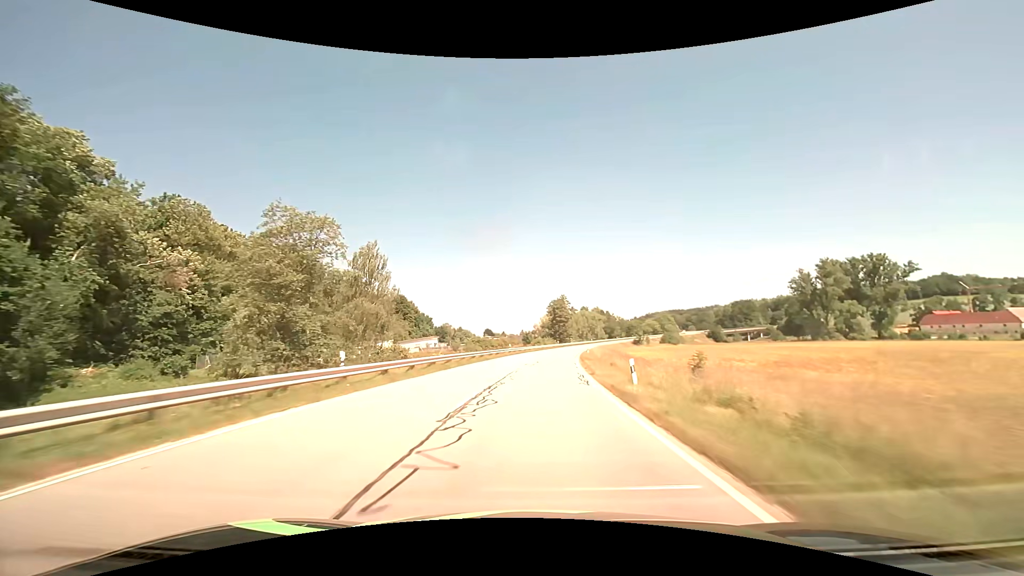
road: secondary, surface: asphalt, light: Day
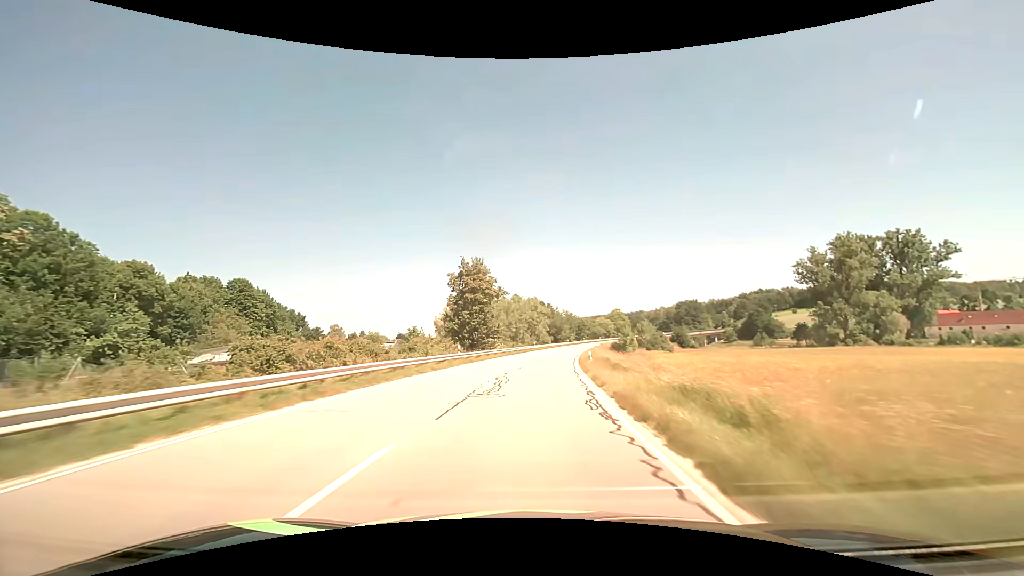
(+5.2, +68.3) m; +8°
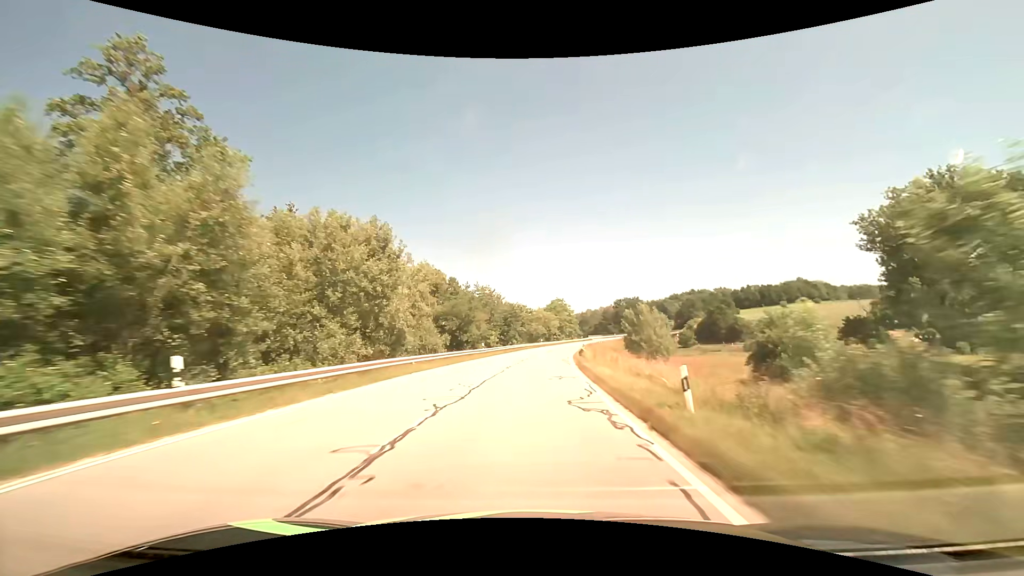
(+5.4, +68.7) m; +9°
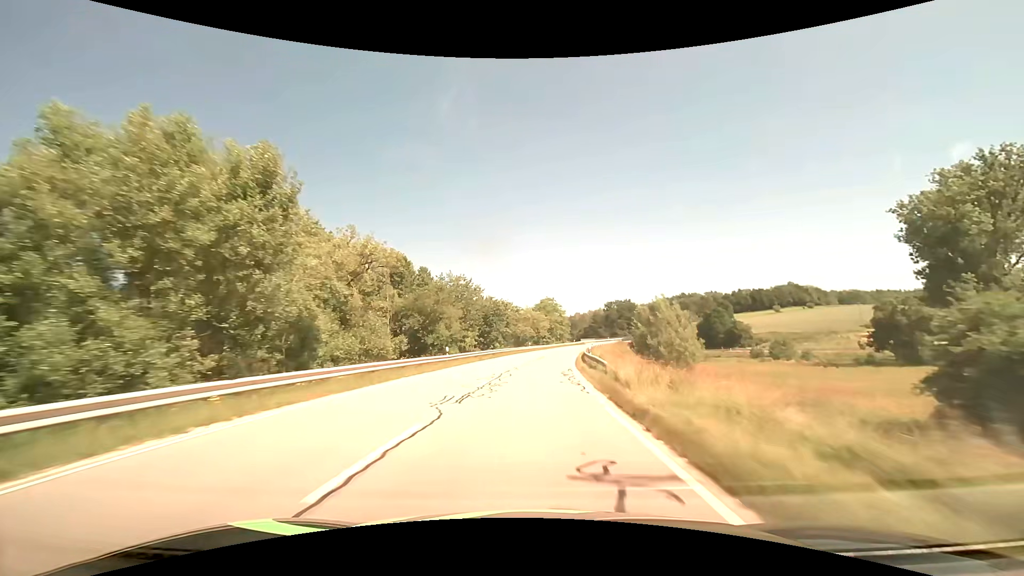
(+0.1, +13.8) m; +1°
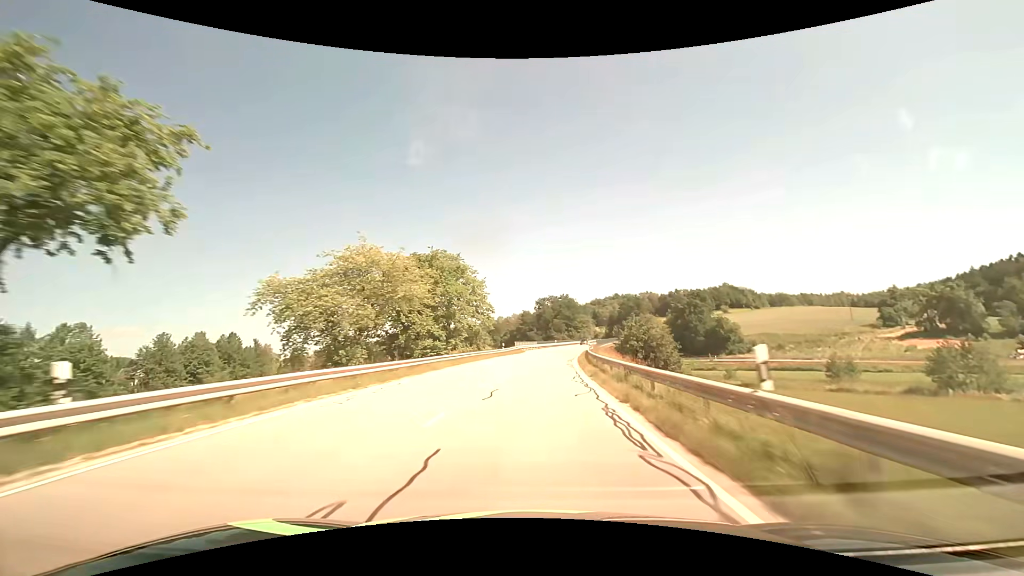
(+5.1, +68.3) m; +9°
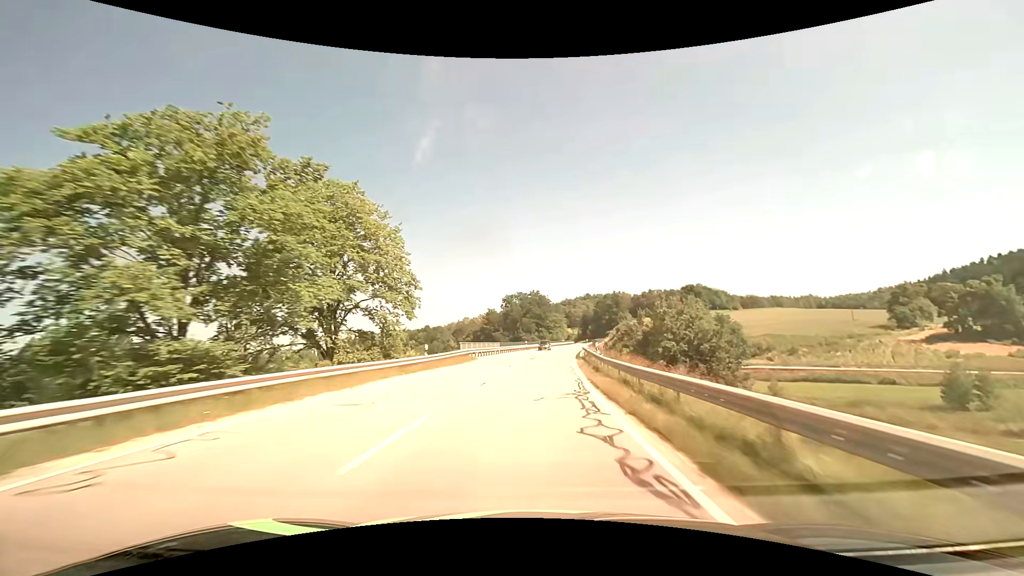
(+0.8, +27.1) m; +4°
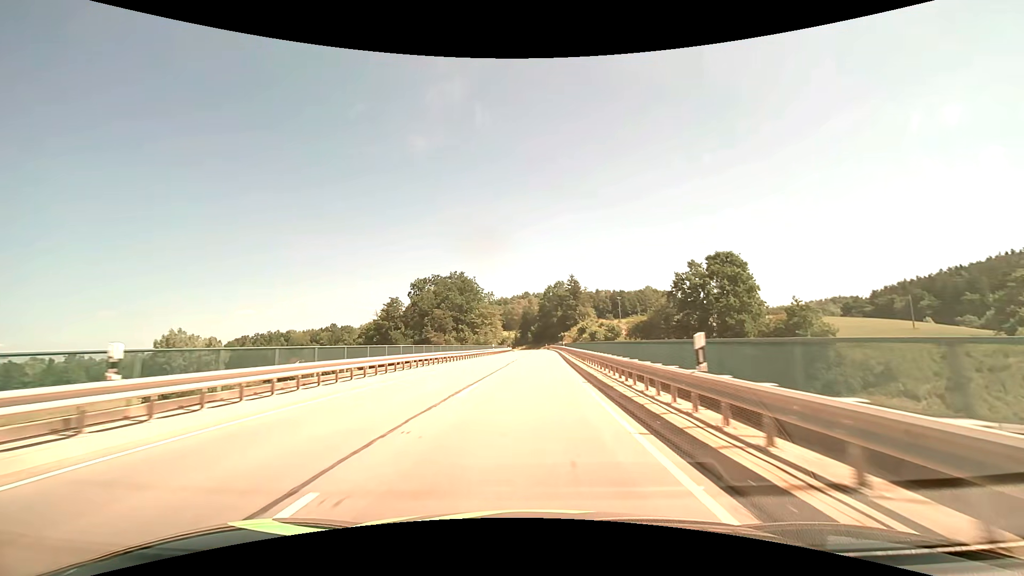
(+4.5, +66.2) m; +8°
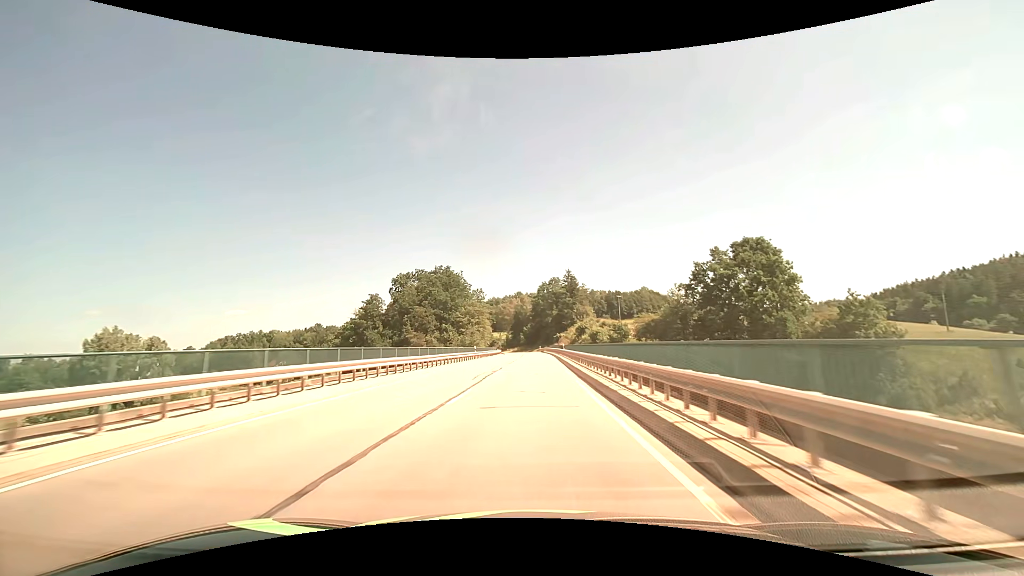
(+0.1, +13.0) m; +1°
(0, +10) (0, +20) (0, +30) (0, +40) (0, +50) (+1, +60) (+1, +70) (+1, +80) (0, +90) (0, +100) m
